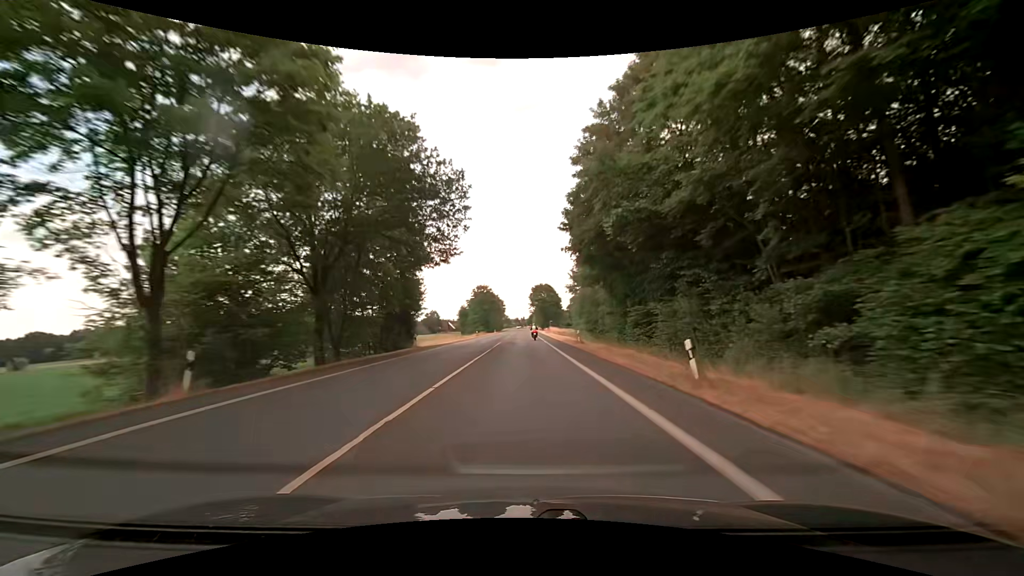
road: secondary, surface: asphalt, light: Day
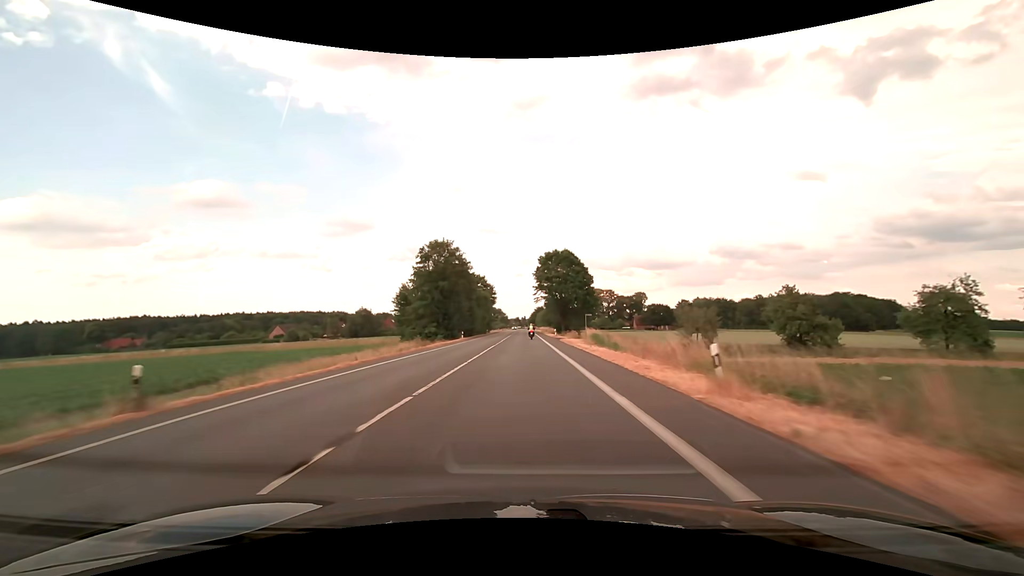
(+0.6, +76.6) m; 0°
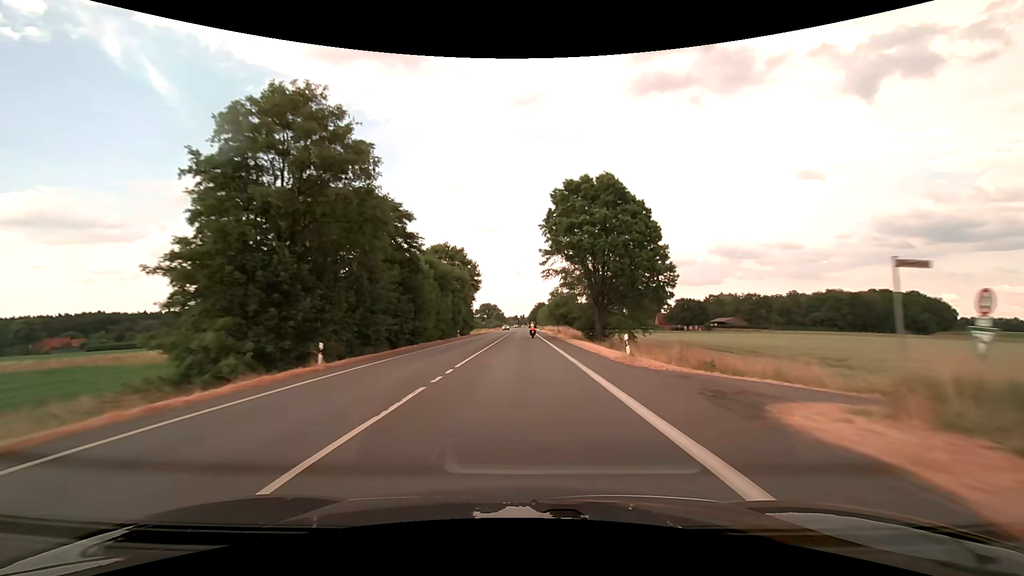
(0.0, +46.6) m; 0°
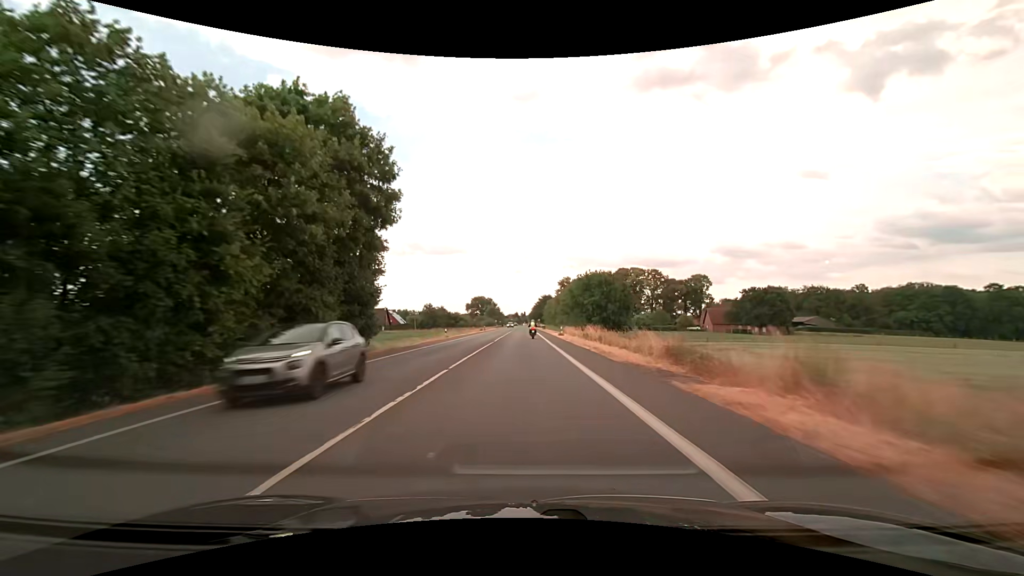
(+0.1, +59.7) m; 0°
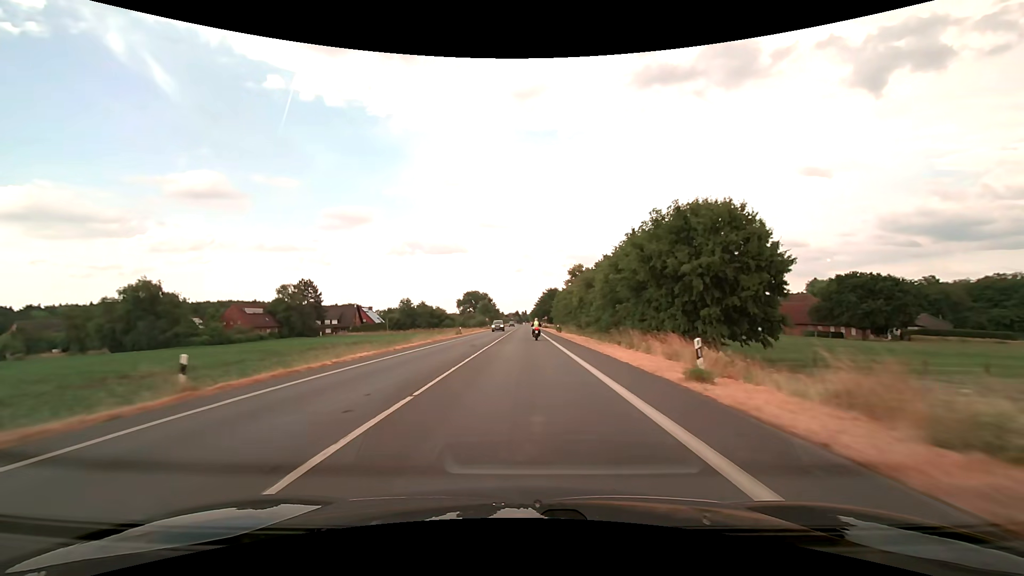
(-0.1, +40.7) m; 0°
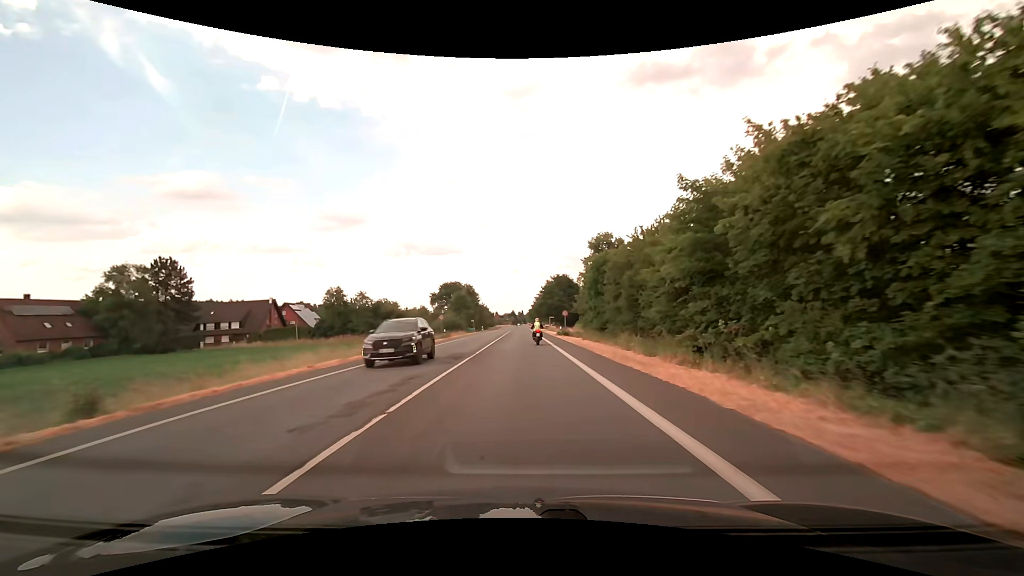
(+0.3, +58.4) m; 0°
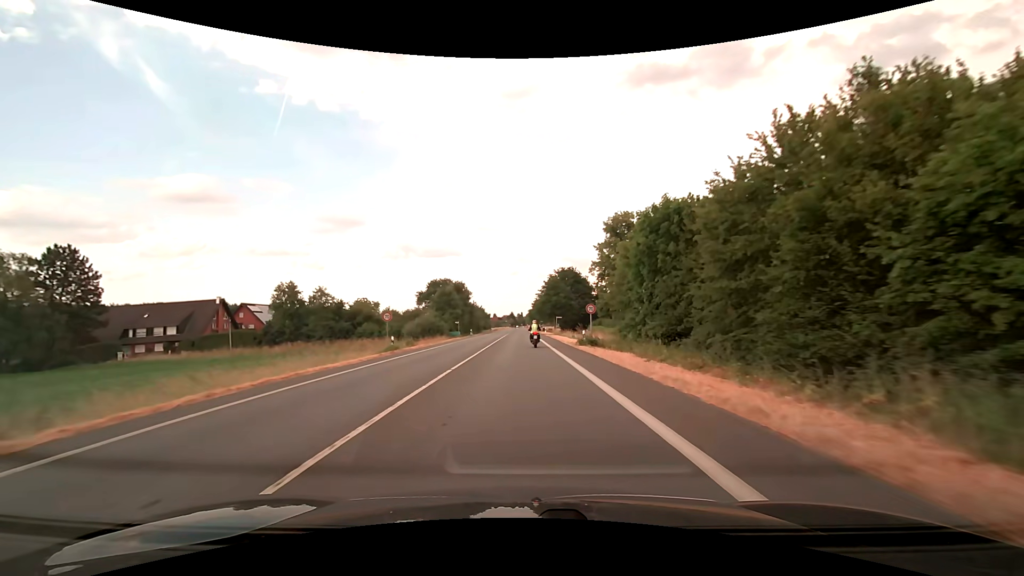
(+0.1, +20.9) m; +1°
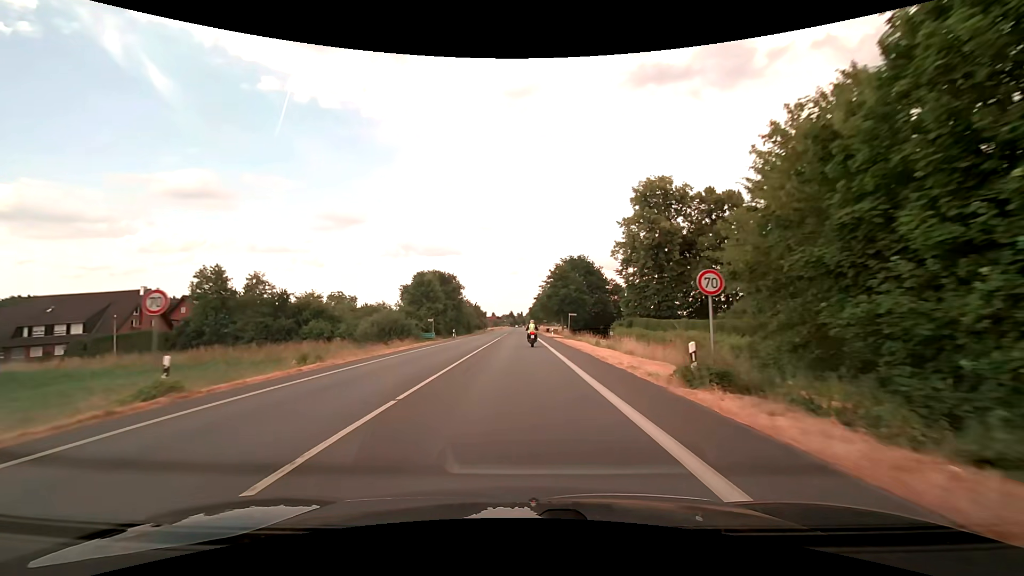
(-0.1, +20.6) m; 0°
(0, +10) (0, +20) (0, +30) (0, +40) (0, +50) (0, +60) (0, +70) (0, +80) (0, +90) (-1, +100) m
